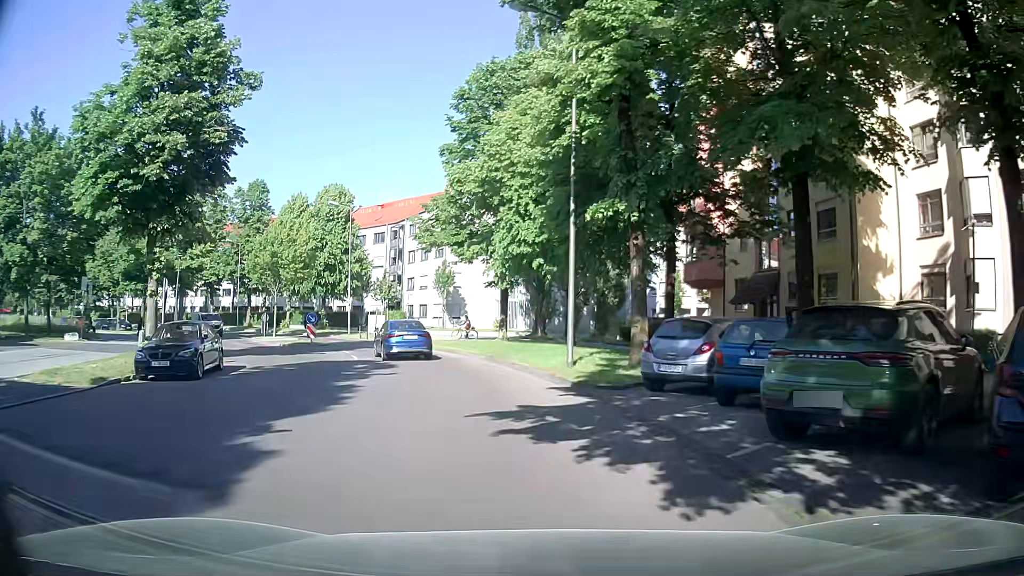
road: residential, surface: asphalt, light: Day
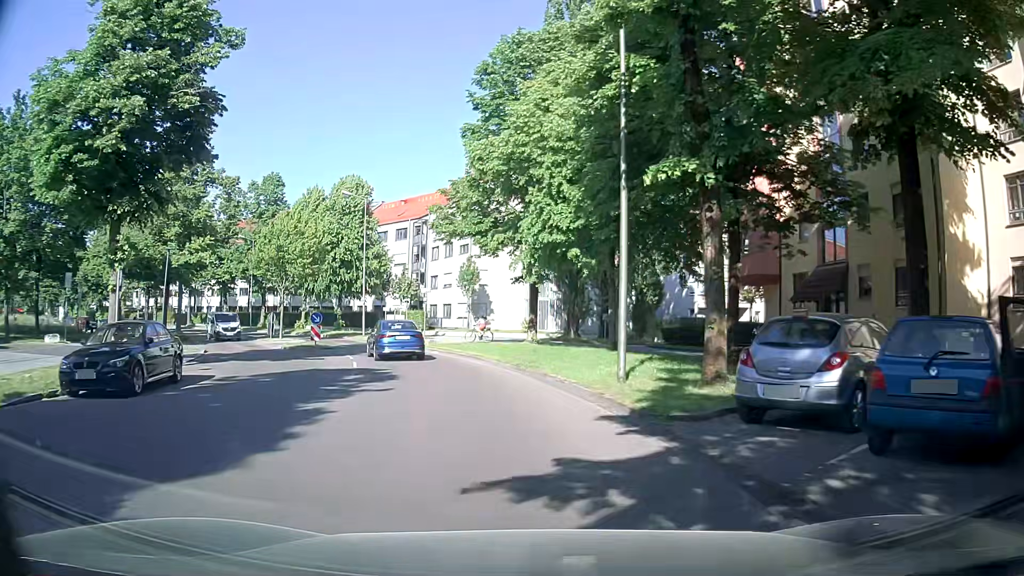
(0.0, +4.3) m; -1°
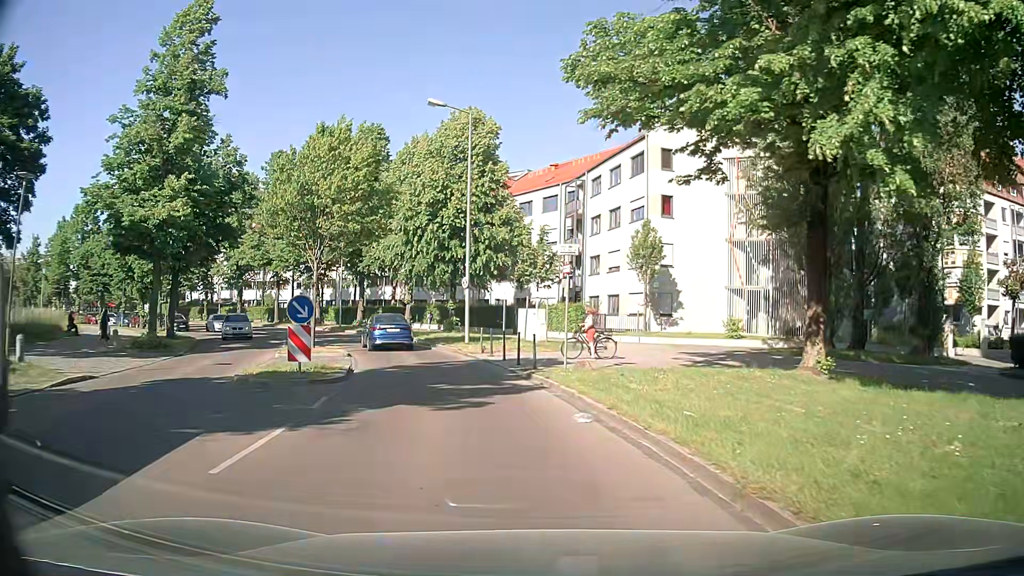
(-2.3, +19.4) m; -14°
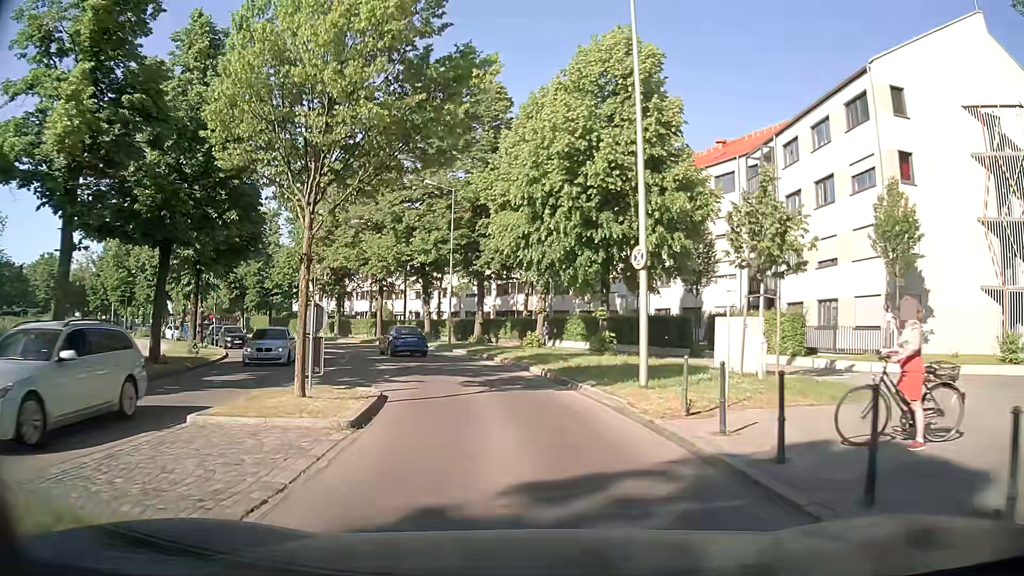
(-1.6, +14.0) m; -12°
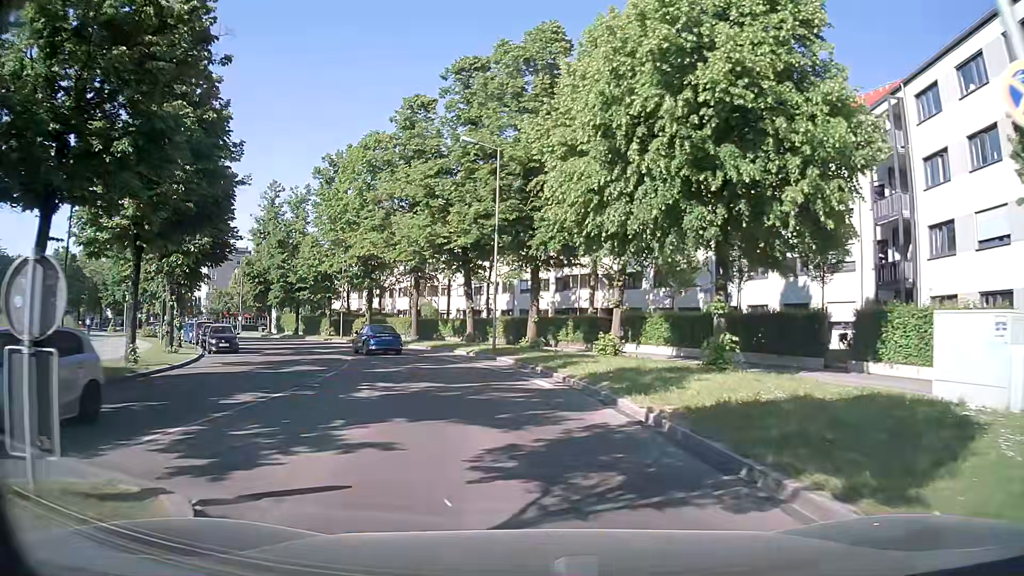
(-0.4, +9.7) m; -5°
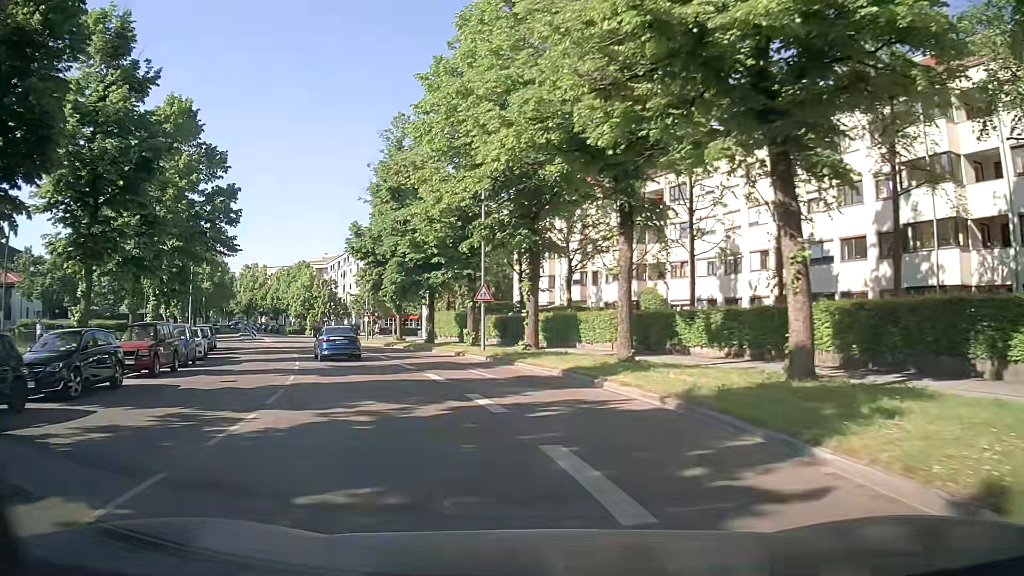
(-4.0, +28.1) m; -18°
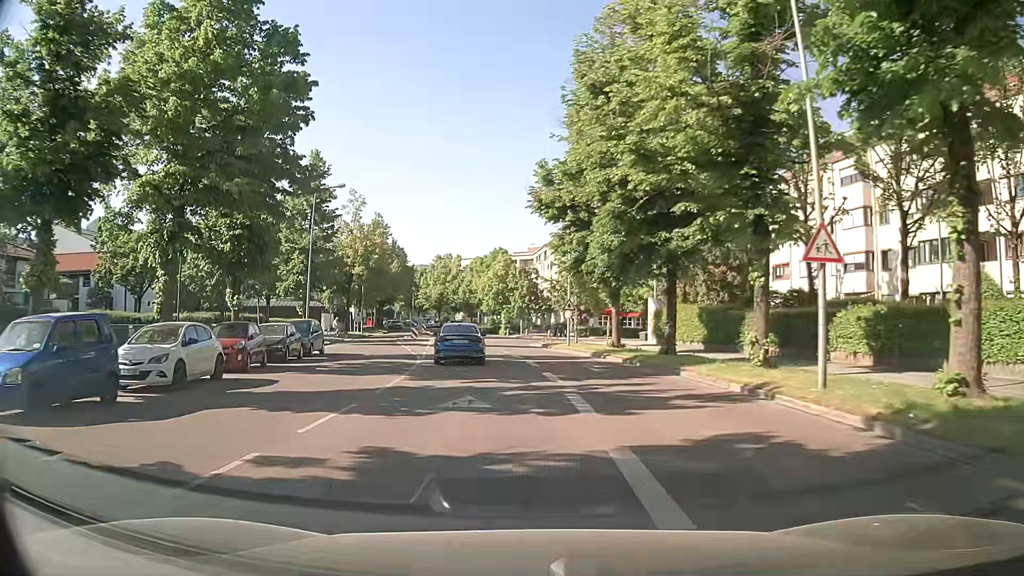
(-3.1, +17.5) m; -19°
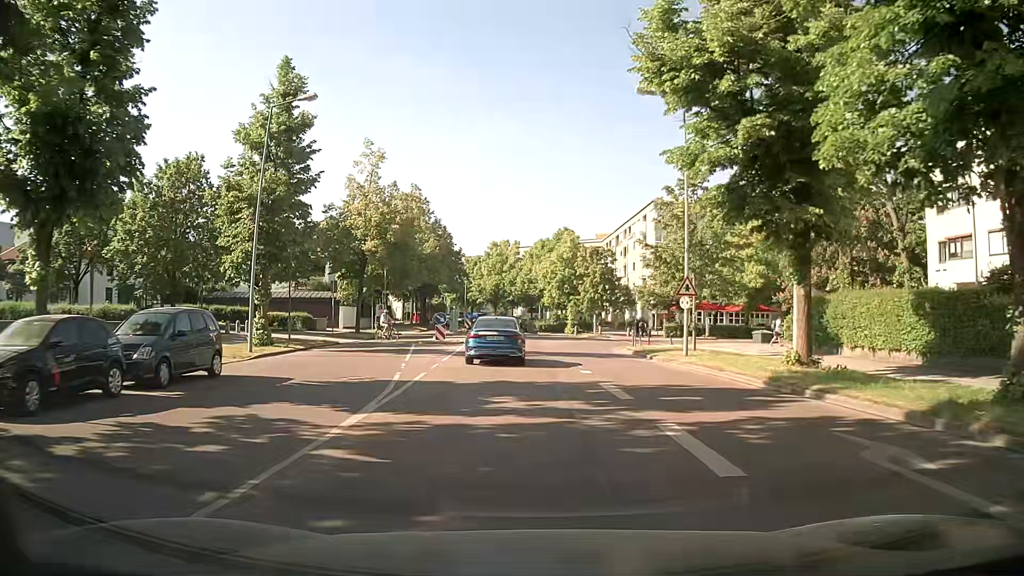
(-0.8, +16.4) m; -5°
(0, +10) (-1, +20) (-1, +30) (-1, +40) (-2, +50) (-2, +60) (-3, +70) (-3, +80) (-5, +90) (-7, +100) m
